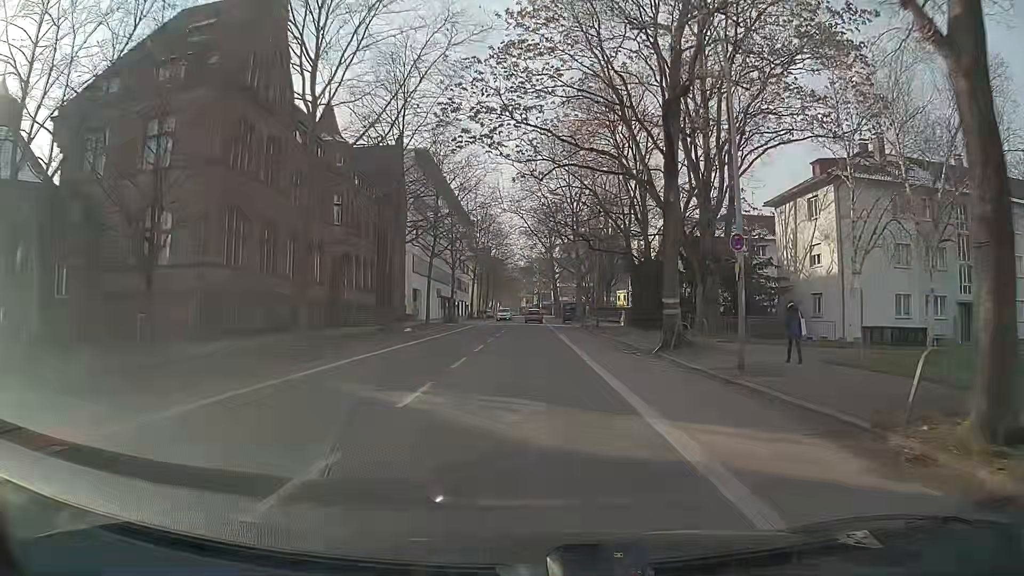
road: secondary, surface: asphalt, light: Day
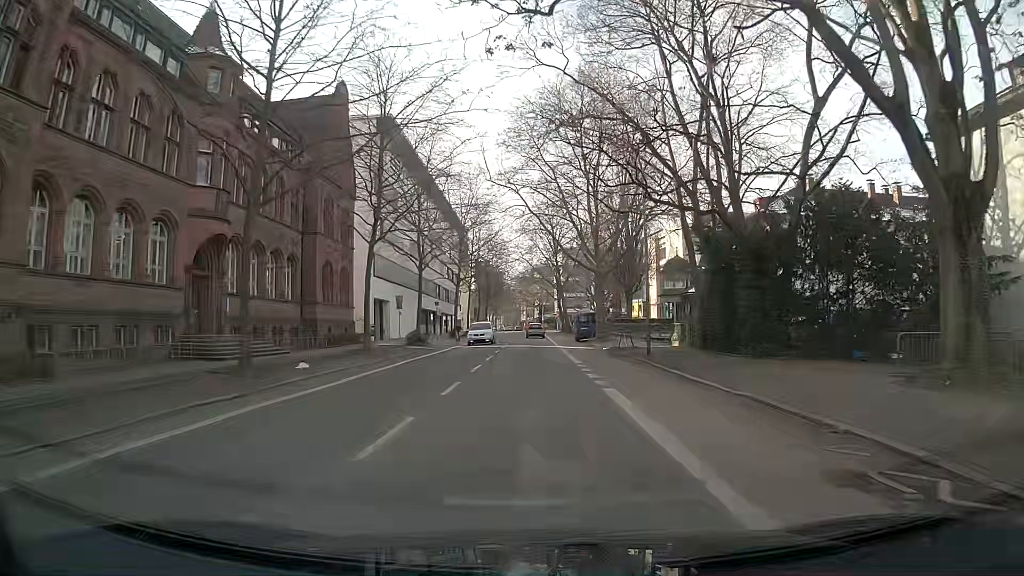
(0.0, +21.1) m; 0°
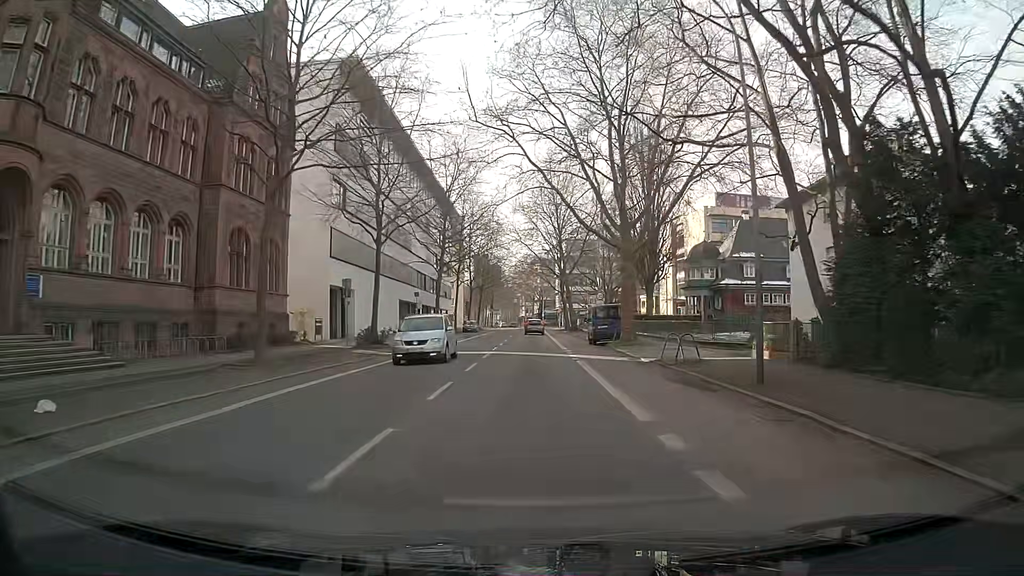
(-0.2, +14.0) m; -1°
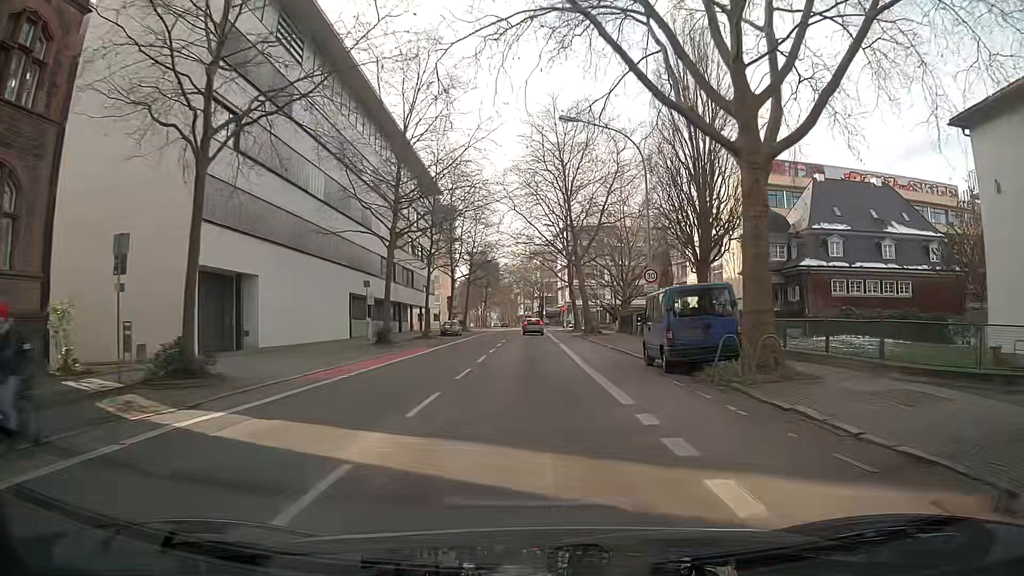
(+0.2, +20.5) m; 0°
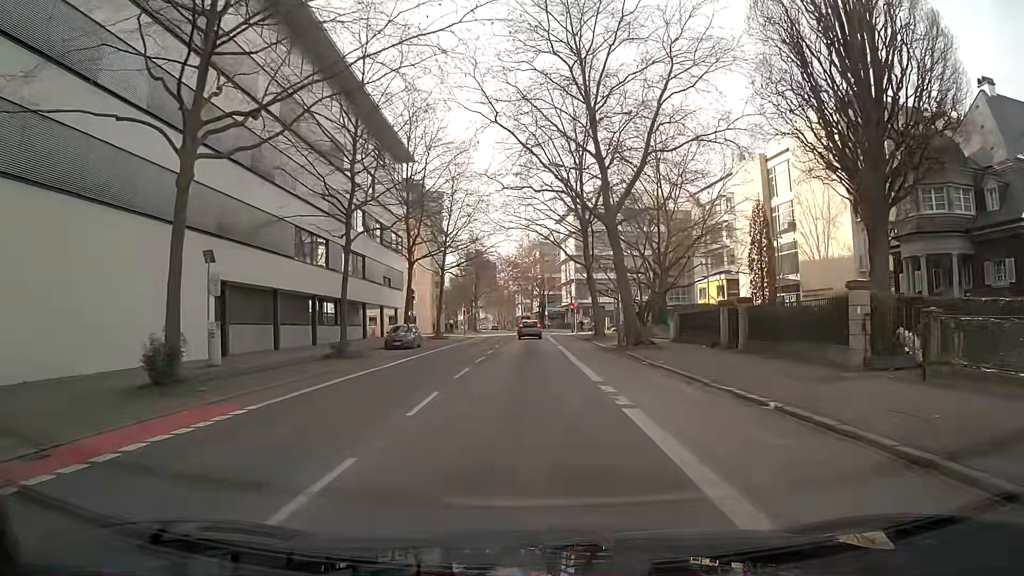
(+0.7, +24.0) m; +2°
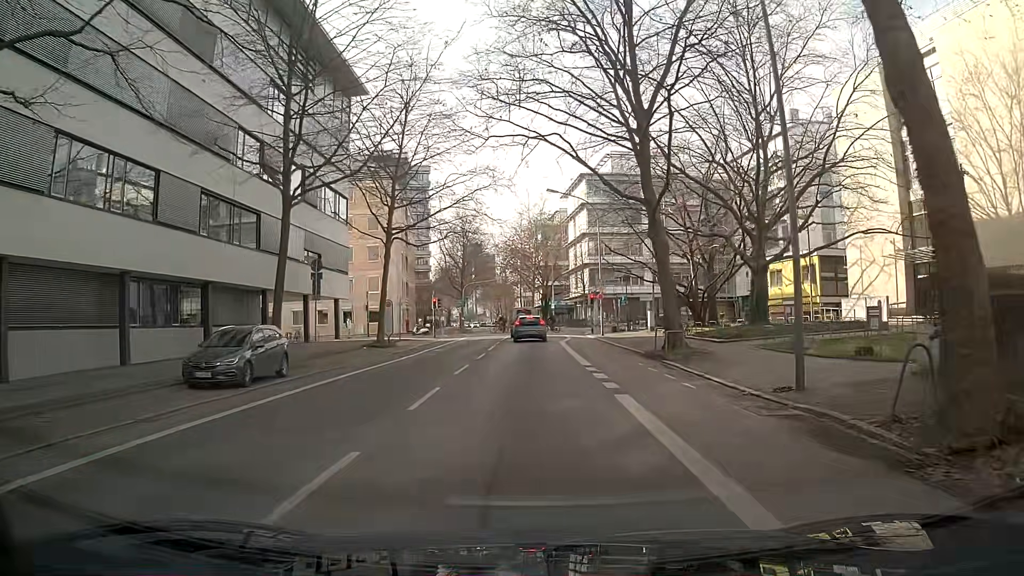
(-0.2, +24.4) m; 0°
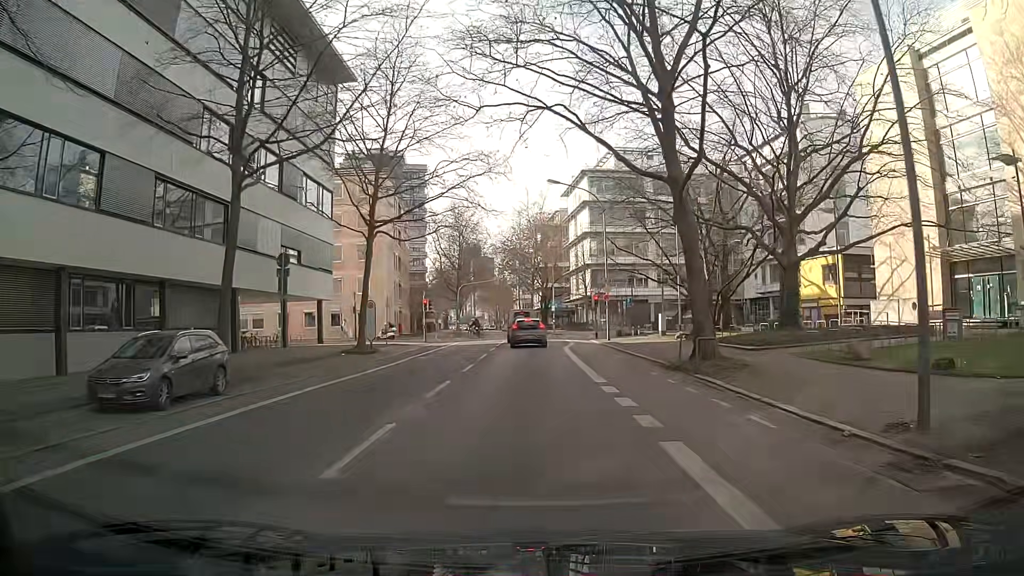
(0.0, +4.1) m; 0°
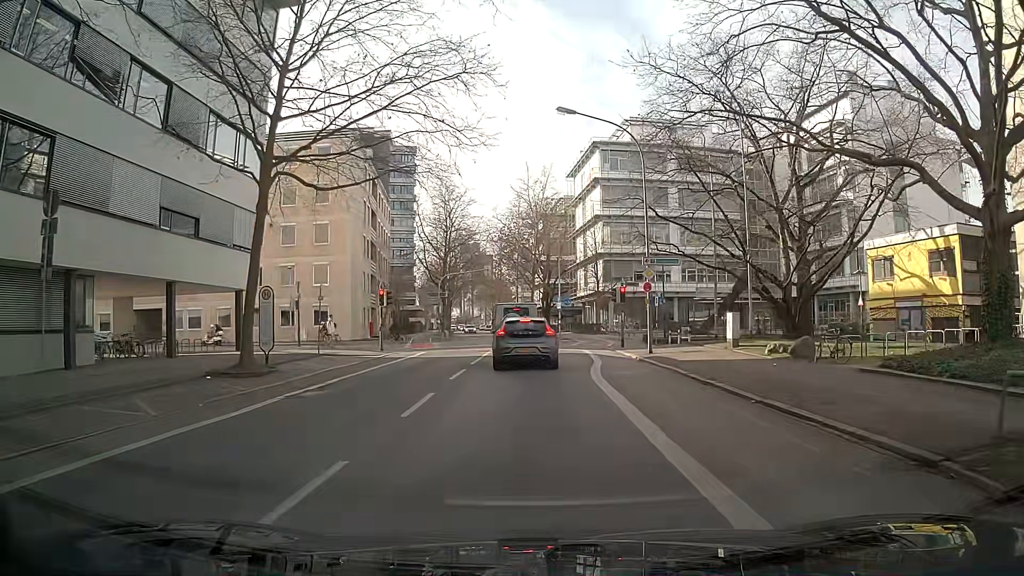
(-0.2, +14.3) m; -1°
